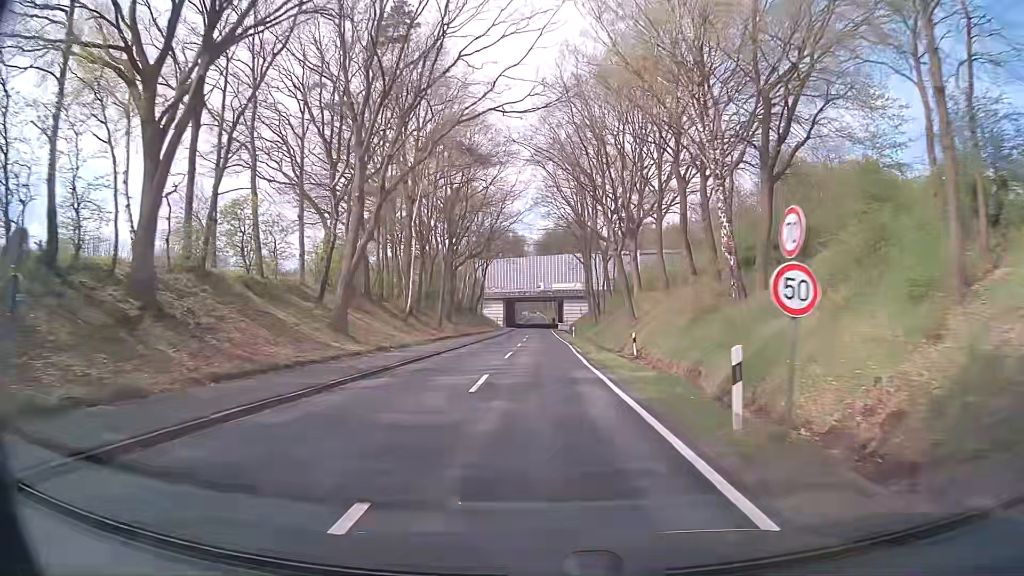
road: secondary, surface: asphalt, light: Day
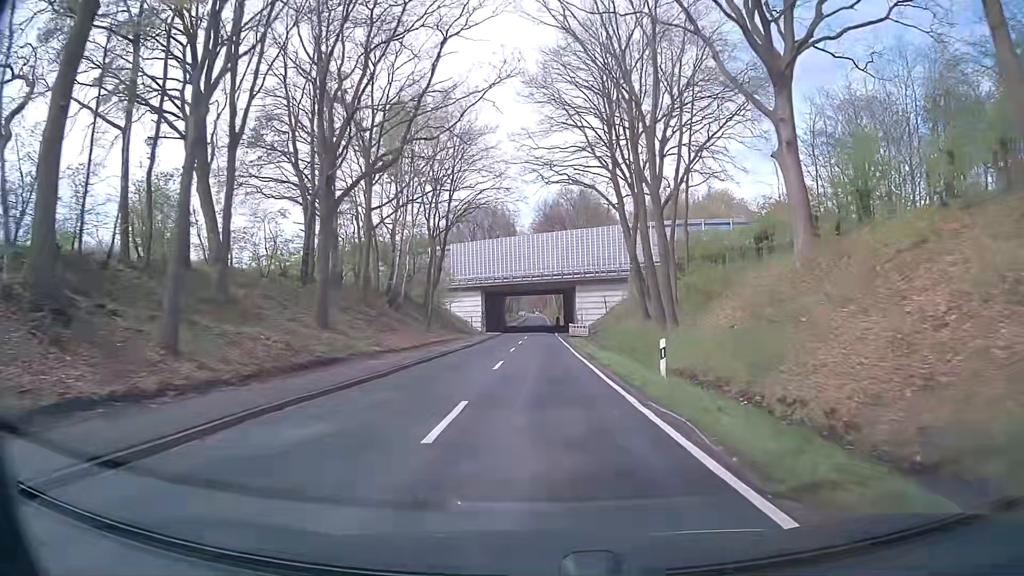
(0.0, +42.0) m; 0°
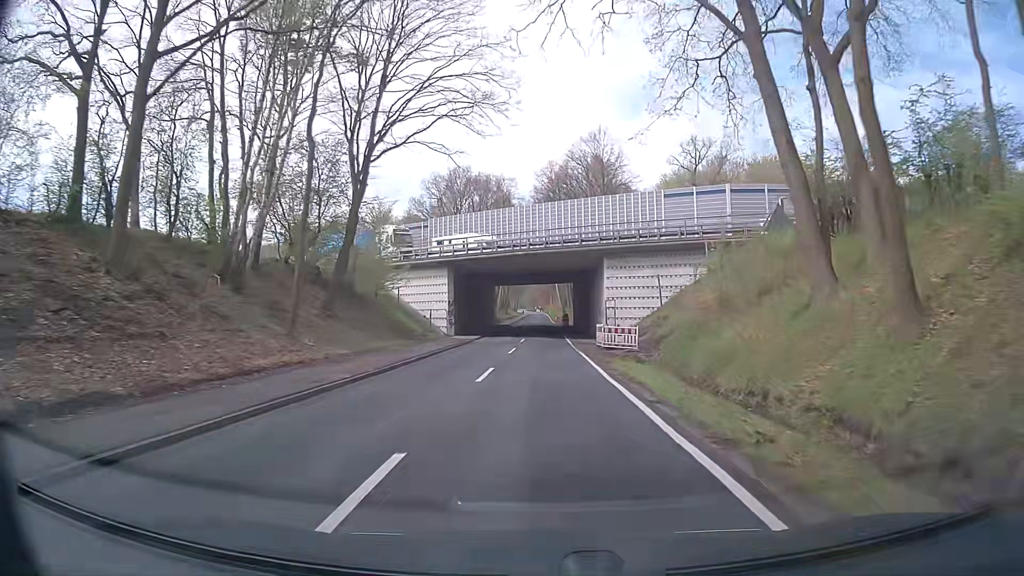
(0.0, +29.0) m; 0°
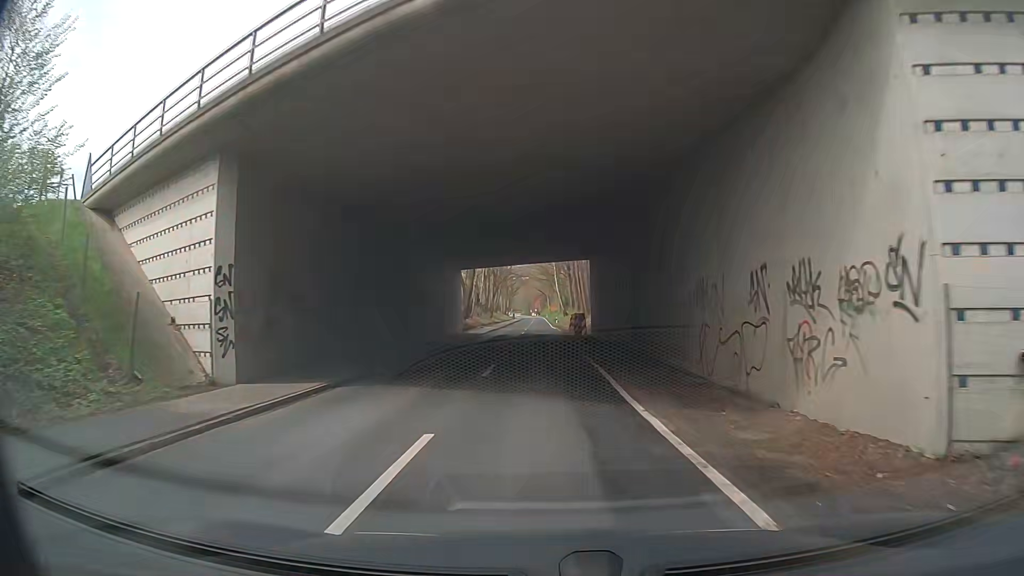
(0.0, +35.0) m; +1°
